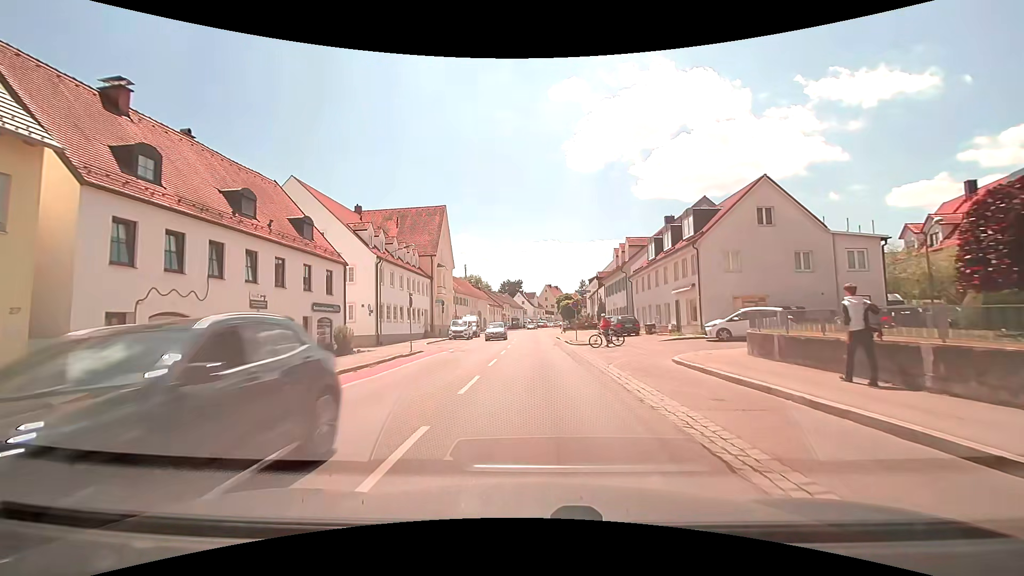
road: secondary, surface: asphalt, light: Day
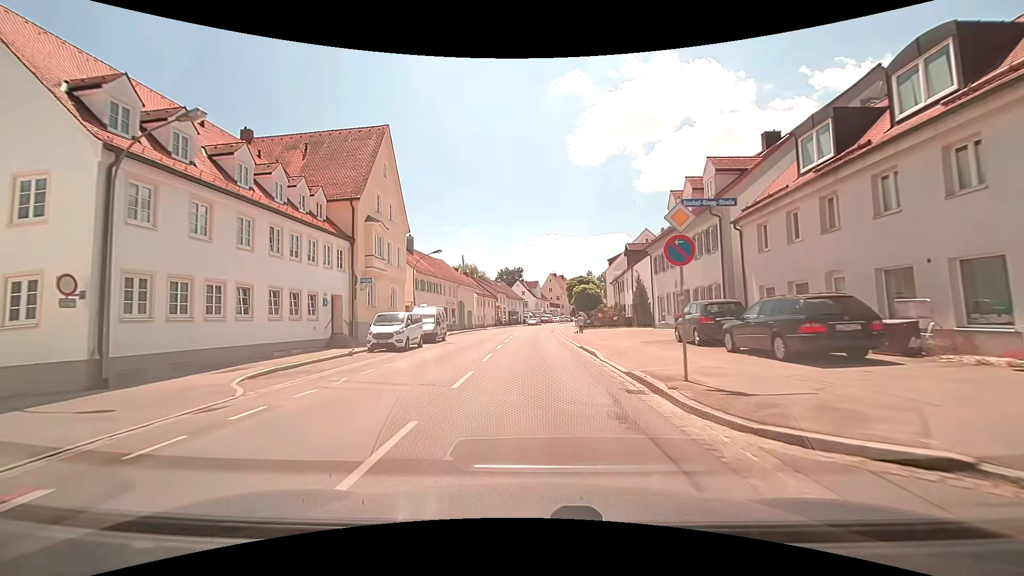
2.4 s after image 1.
(+0.1, +24.2) m; 0°
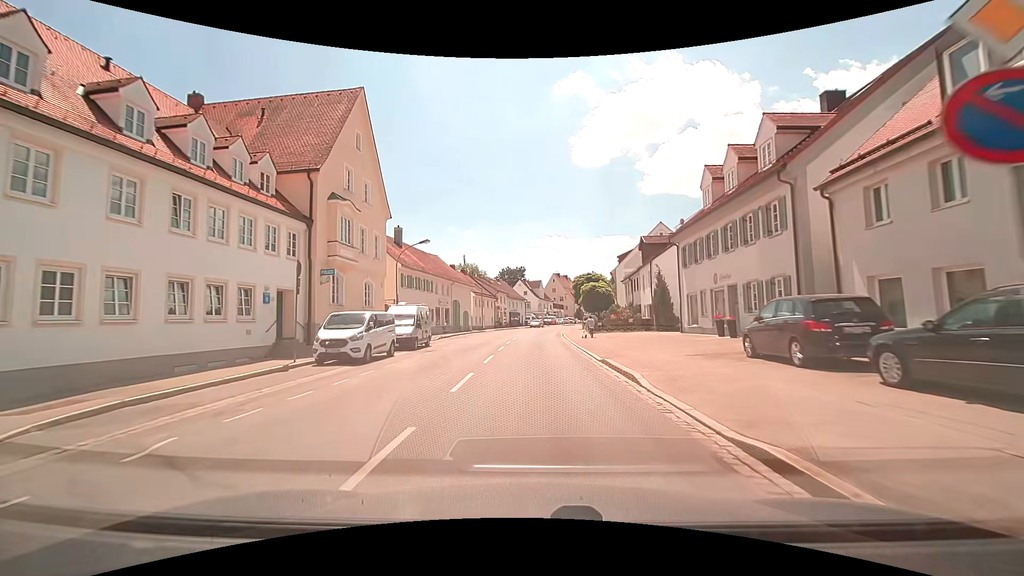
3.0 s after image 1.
(-0.1, +6.3) m; 0°
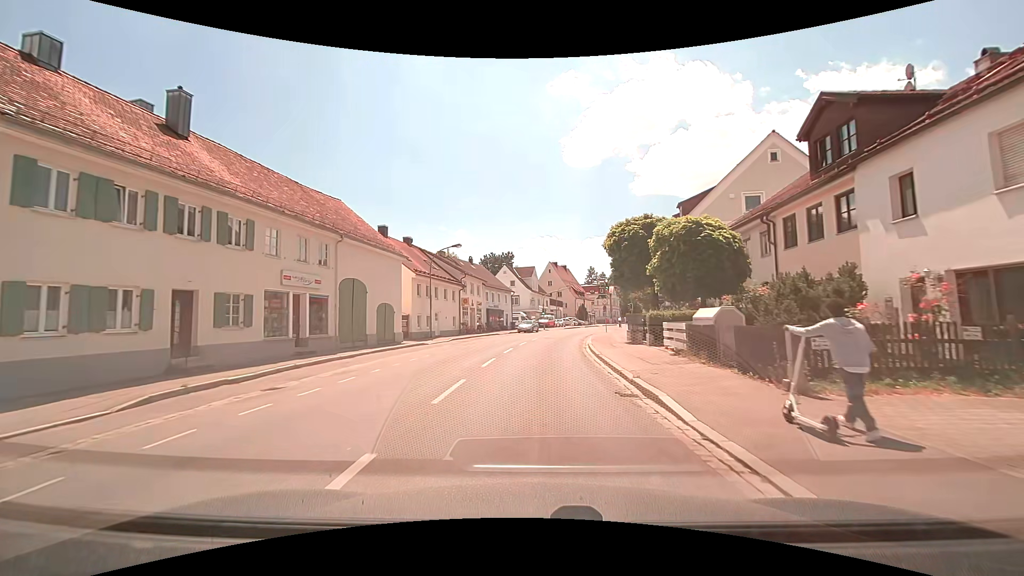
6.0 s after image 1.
(-0.1, +31.6) m; +1°
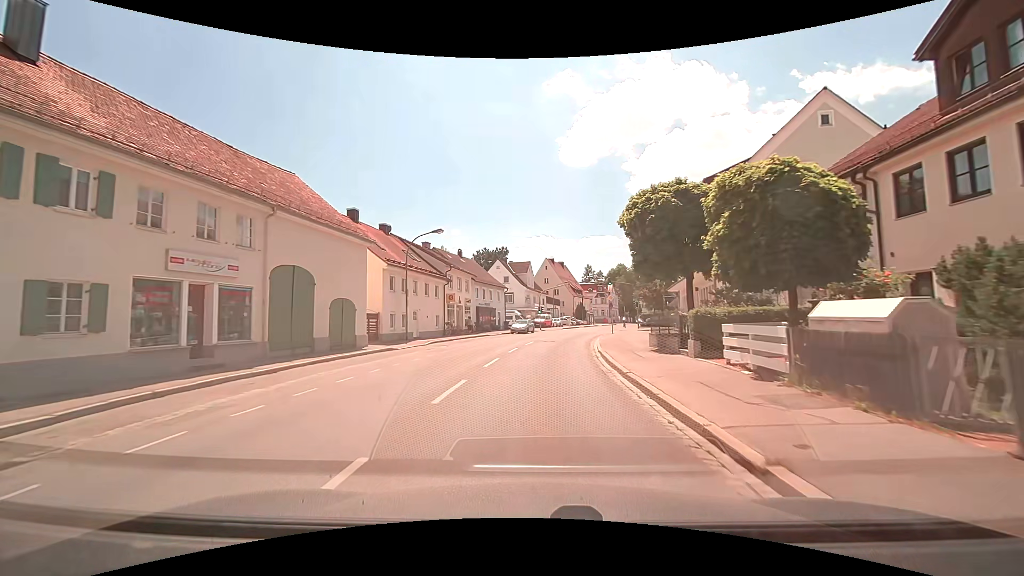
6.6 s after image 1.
(0.0, +6.2) m; 0°
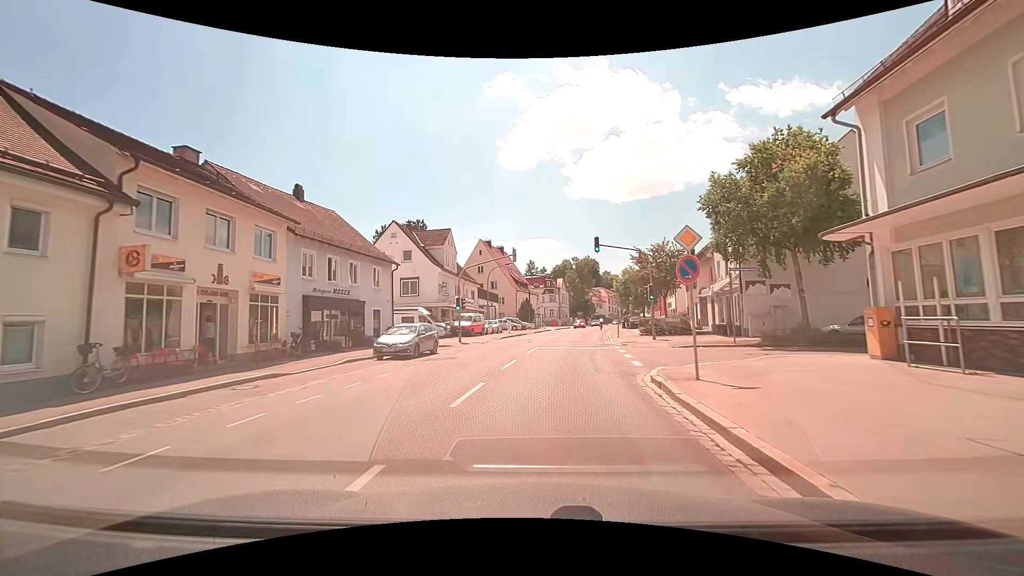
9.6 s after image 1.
(+1.4, +29.9) m; +7°
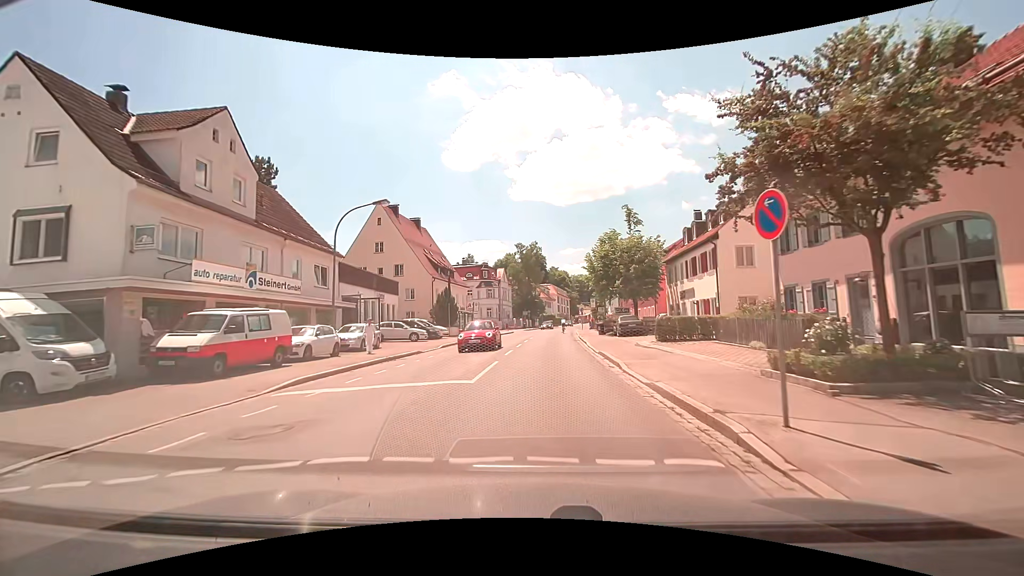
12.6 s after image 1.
(+1.9, +27.7) m; +6°
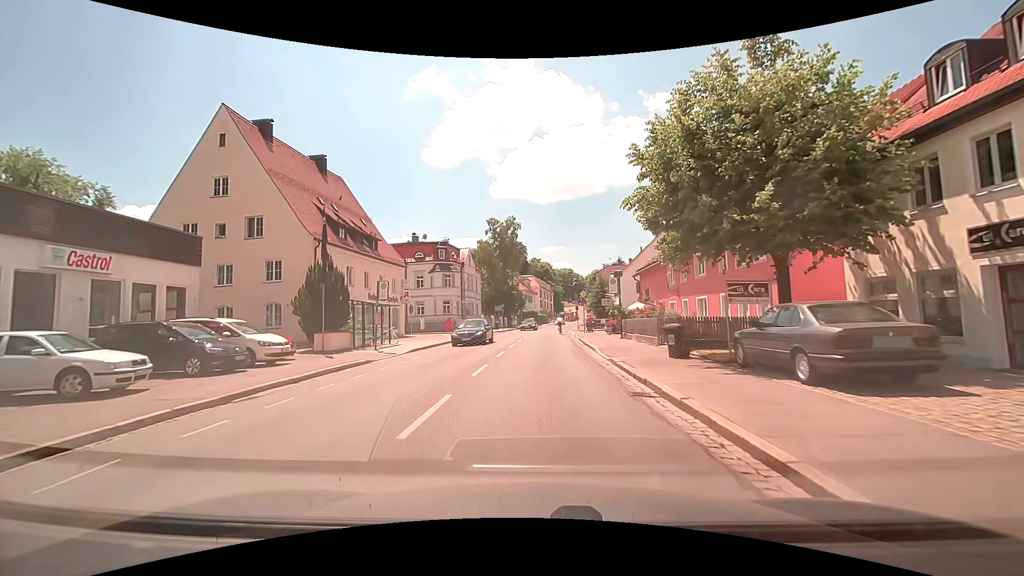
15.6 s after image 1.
(+0.6, +25.3) m; +2°
(0, +10) (0, +20) (0, +30) (+1, +40) (+1, +50) (+2, +60) (+3, +70) (+4, +80) (+5, +90) (+7, +100) m
